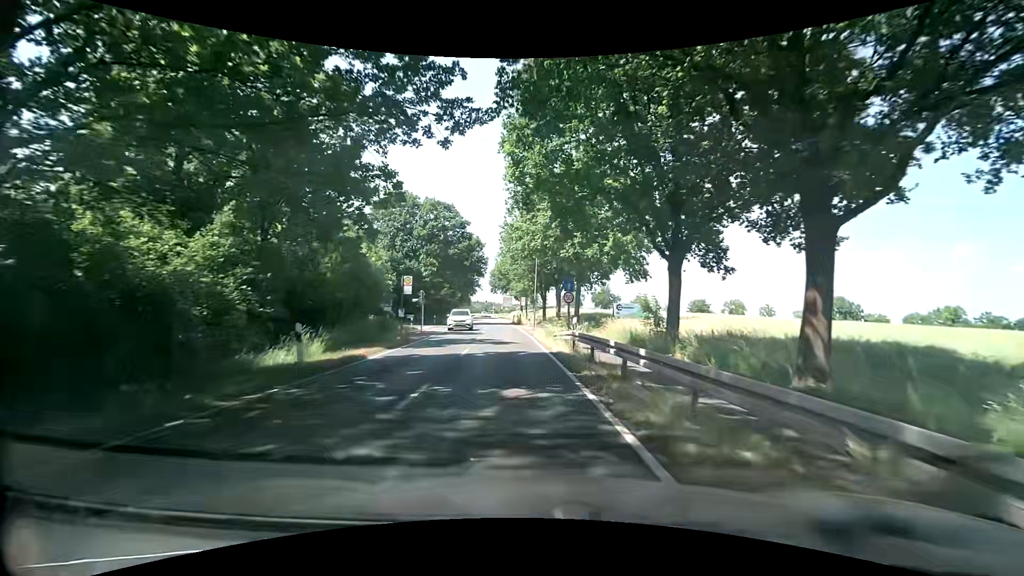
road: secondary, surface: asphalt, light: Day
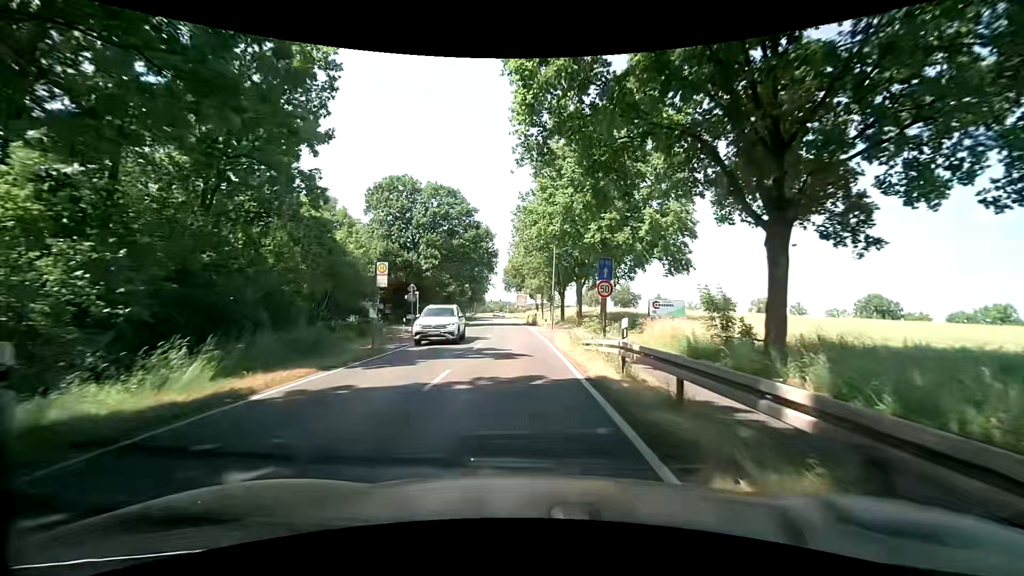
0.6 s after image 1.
(-0.1, +7.4) m; -1°
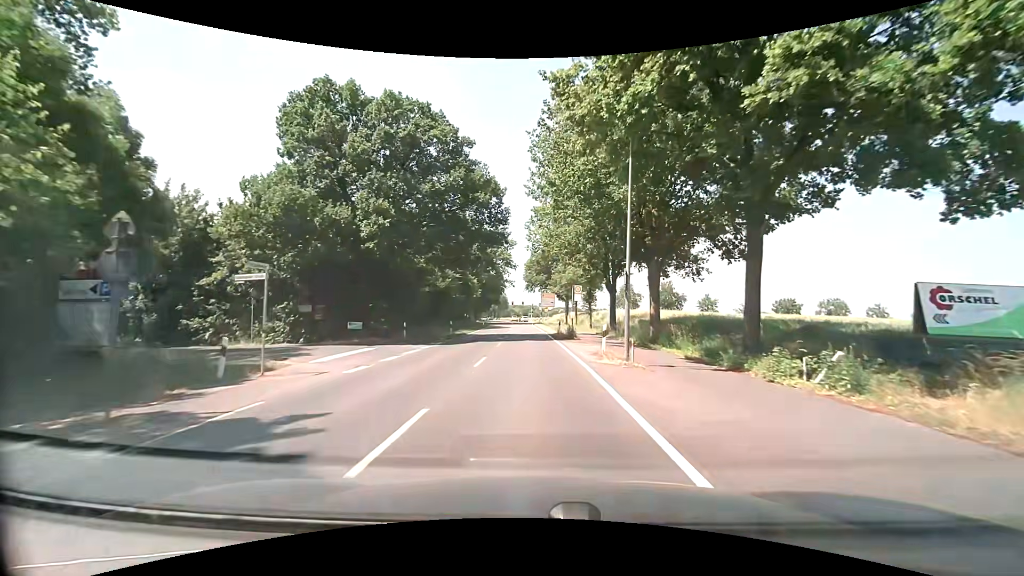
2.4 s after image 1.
(-0.8, +22.5) m; -3°
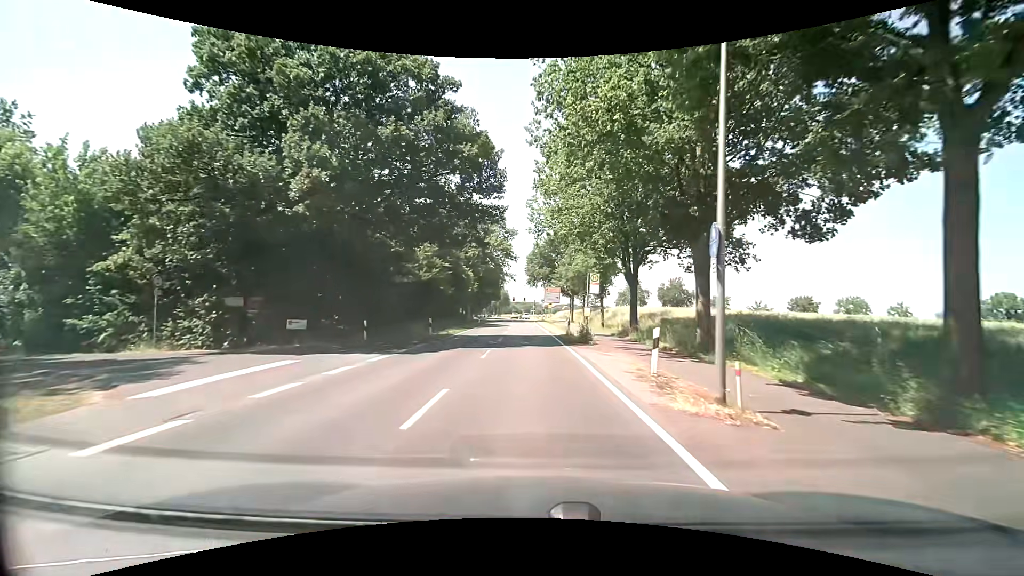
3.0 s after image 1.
(-0.1, +7.5) m; -1°
(0, +10) (0, +20) (0, +30) (0, +40) (0, +50) (-1, +60) (-1, +70) (-1, +80) (-2, +90) (-2, +100) m
